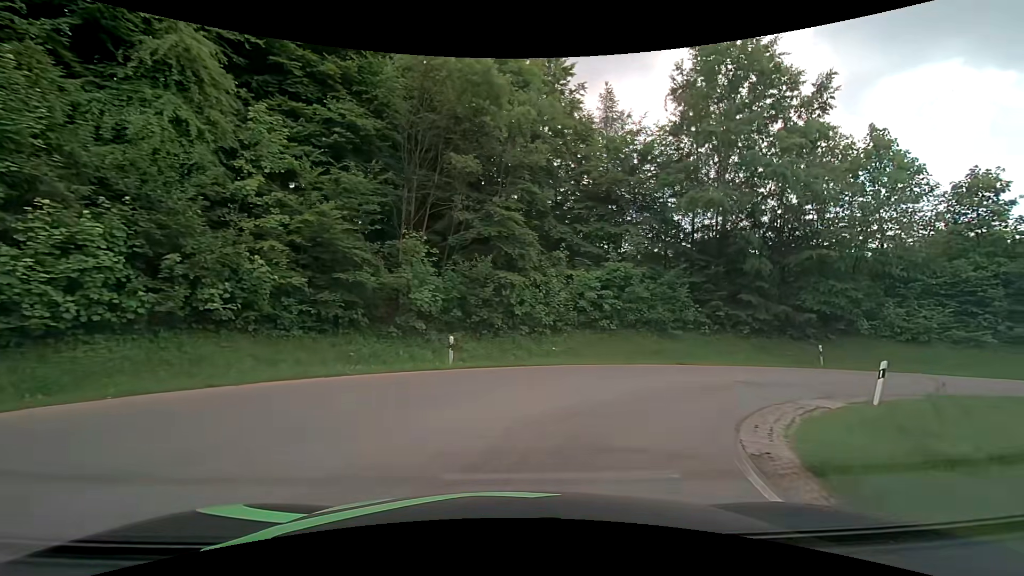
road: tertiary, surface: asphalt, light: Day
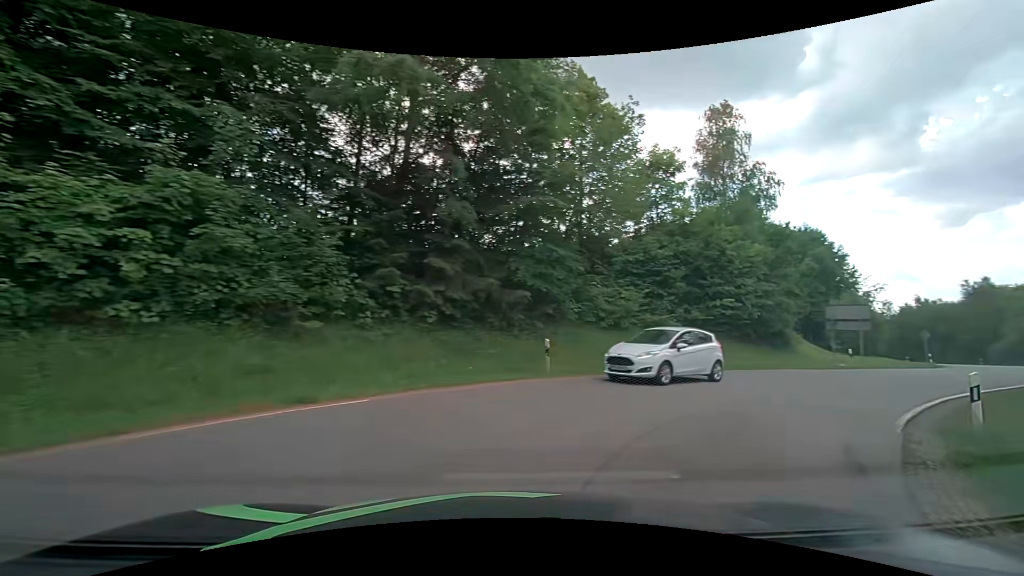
(+3.9, +12.7) m; +38°
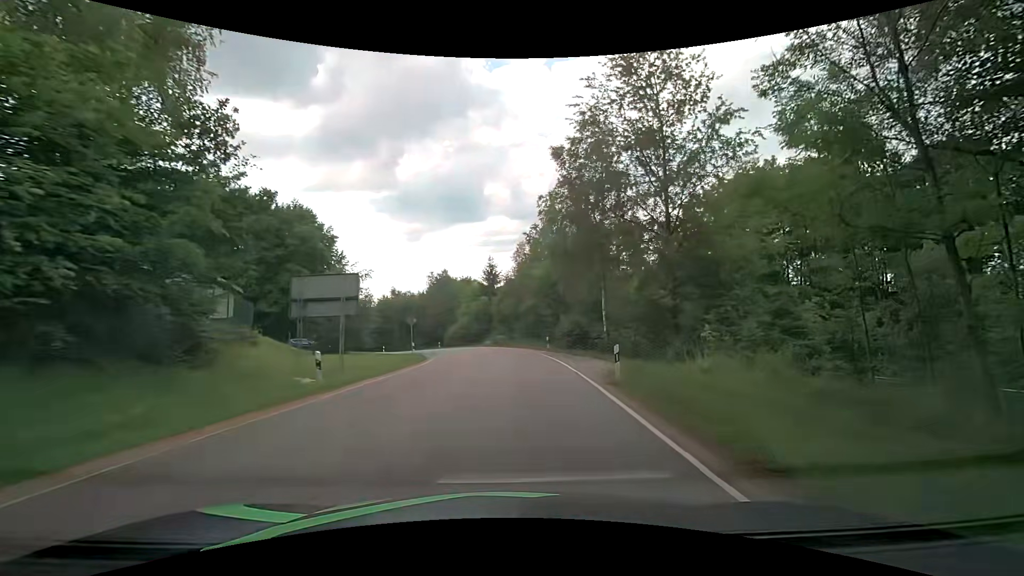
(+9.8, +16.3) m; +53°
(0, +10) (+1, +20) (+1, +30) (0, +40) (-2, +50) (-4, +59) (-8, +69) (-12, +78) (-16, +87) (-22, +95) m
